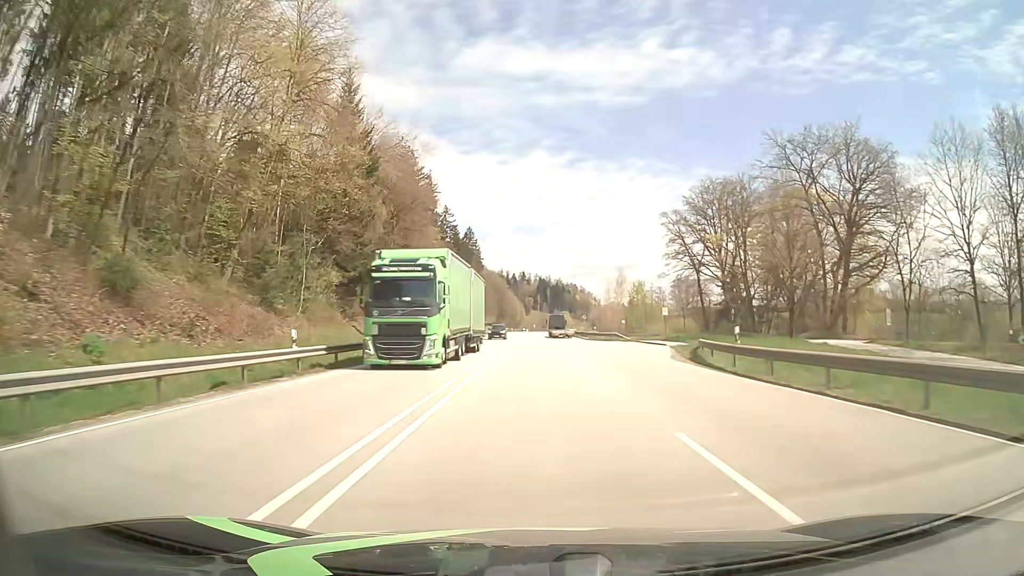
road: primary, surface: asphalt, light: Day
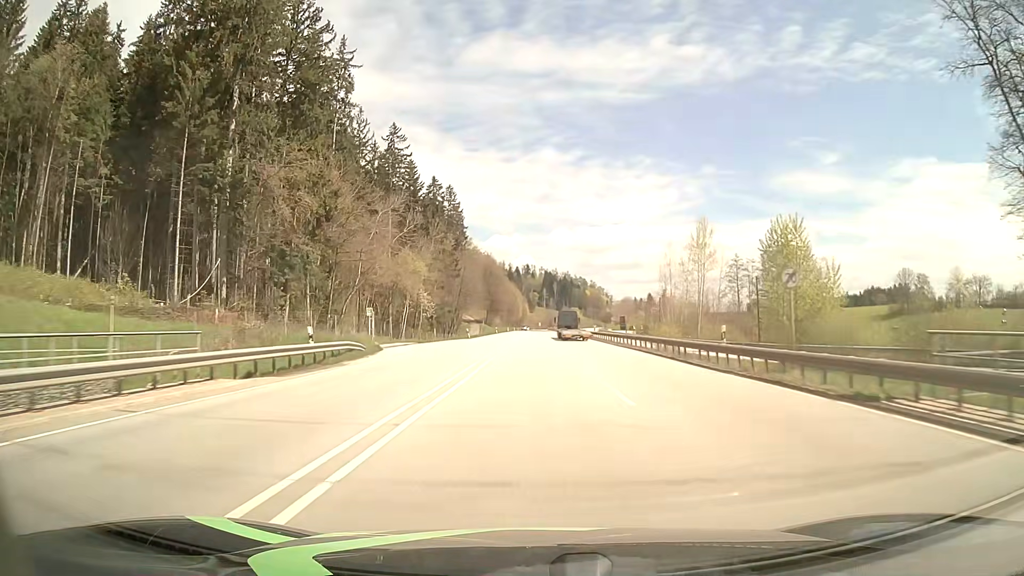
(-0.2, +77.0) m; 0°
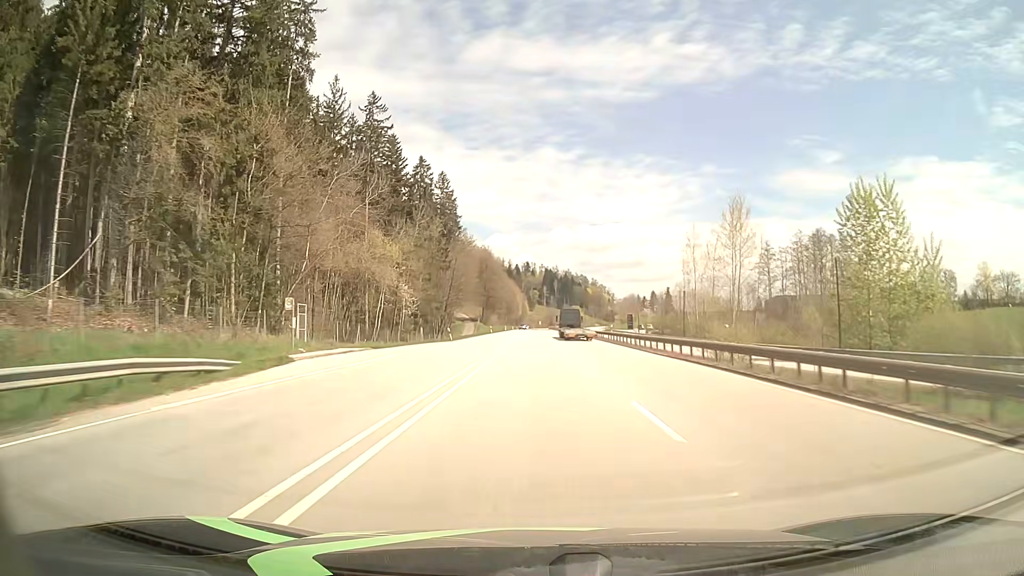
(0.0, +15.6) m; 0°
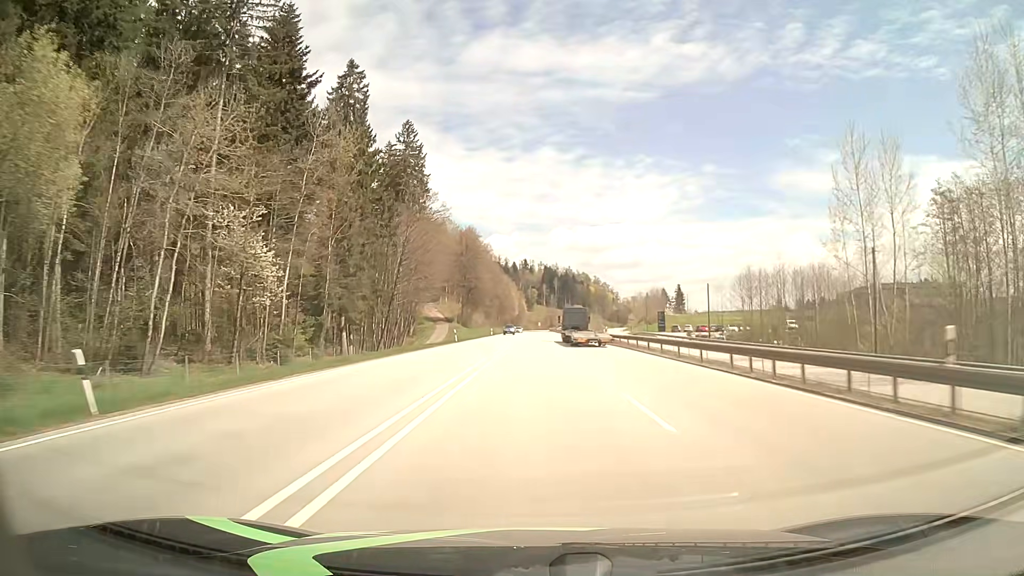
(+0.1, +47.0) m; 0°
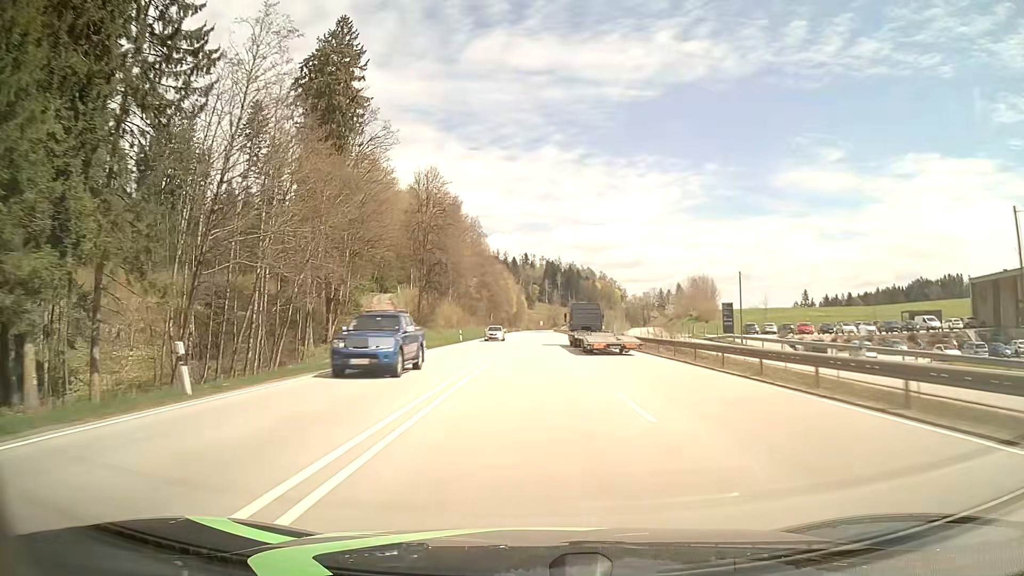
(+0.1, +47.2) m; 0°
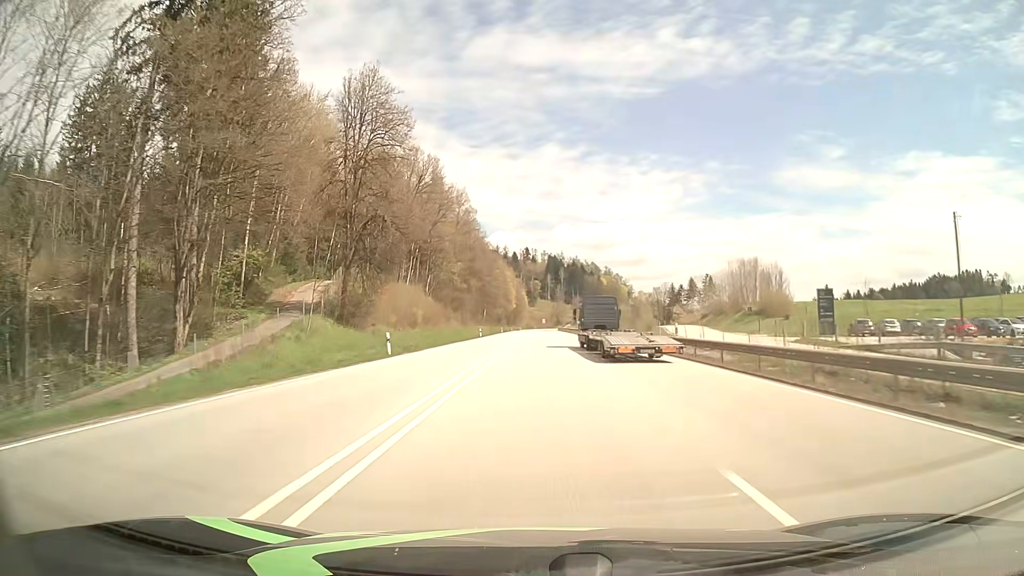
(-0.1, +31.6) m; 0°
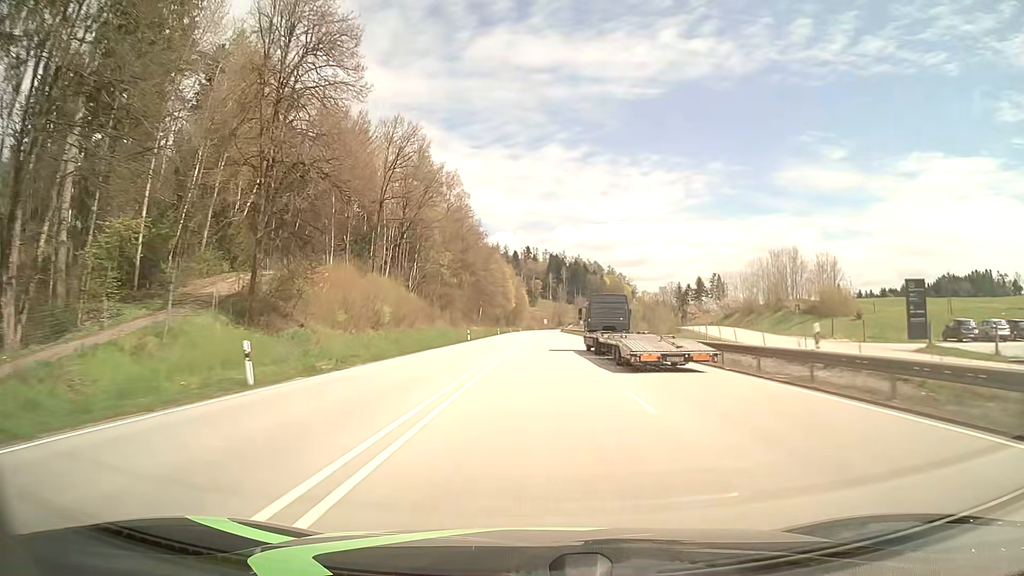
(0.0, +15.8) m; 0°
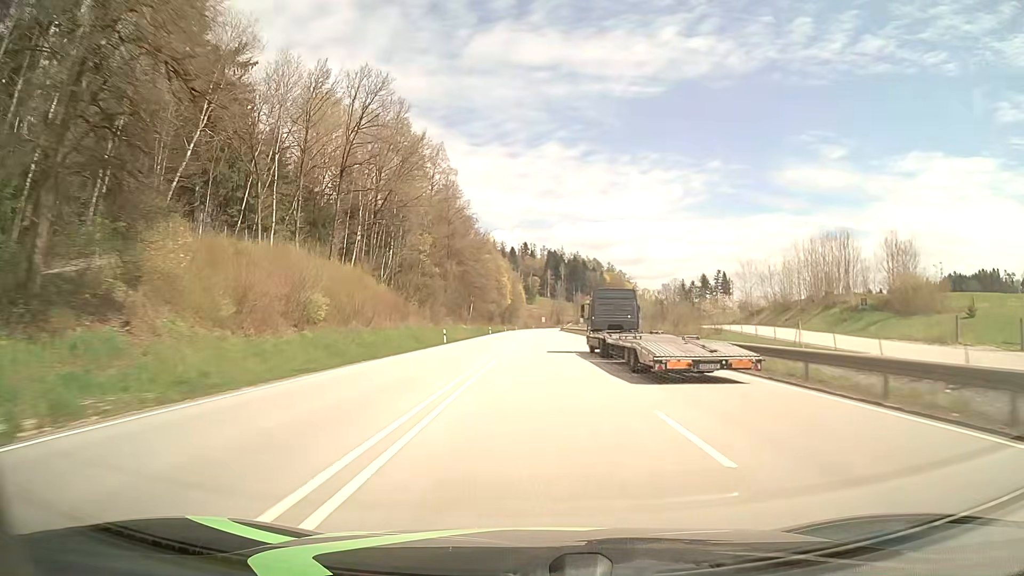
(0.0, +15.8) m; 0°
(0, +10) (0, +20) (0, +30) (0, +40) (0, +50) (0, +60) (0, +70) (0, +80) (0, +90) (0, +100) m
